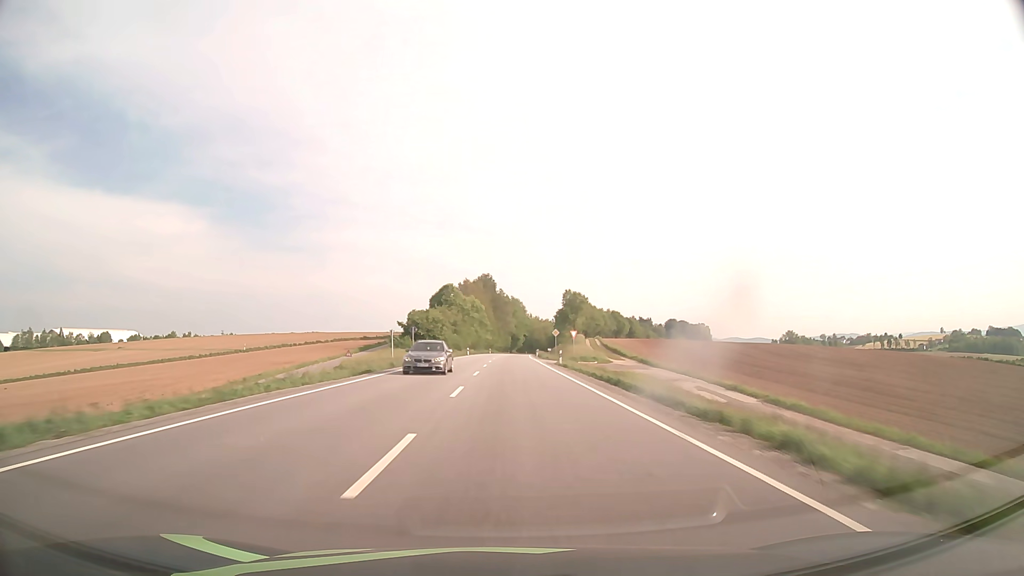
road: primary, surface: asphalt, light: Day
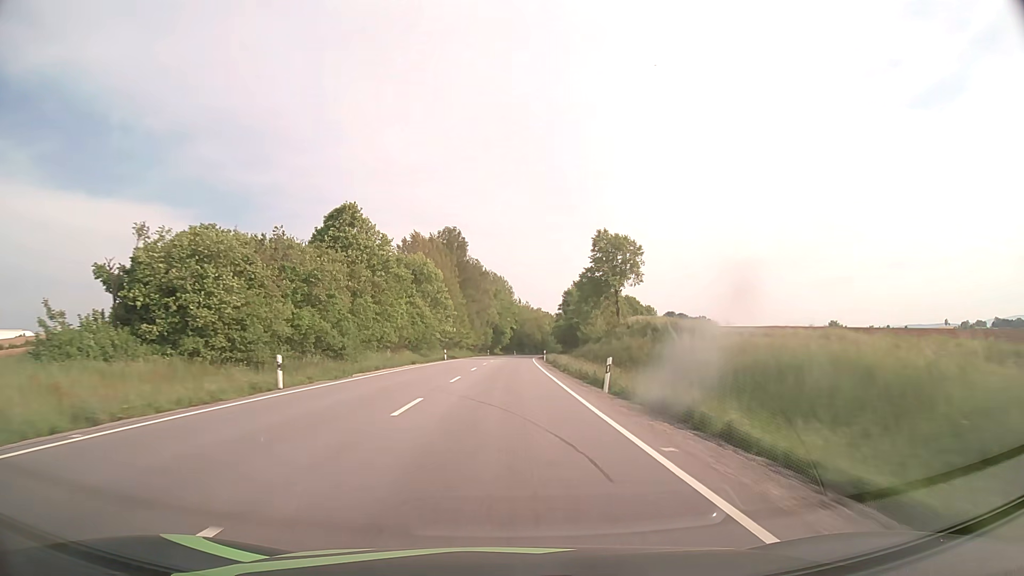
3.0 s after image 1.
(+0.9, +76.7) m; +1°
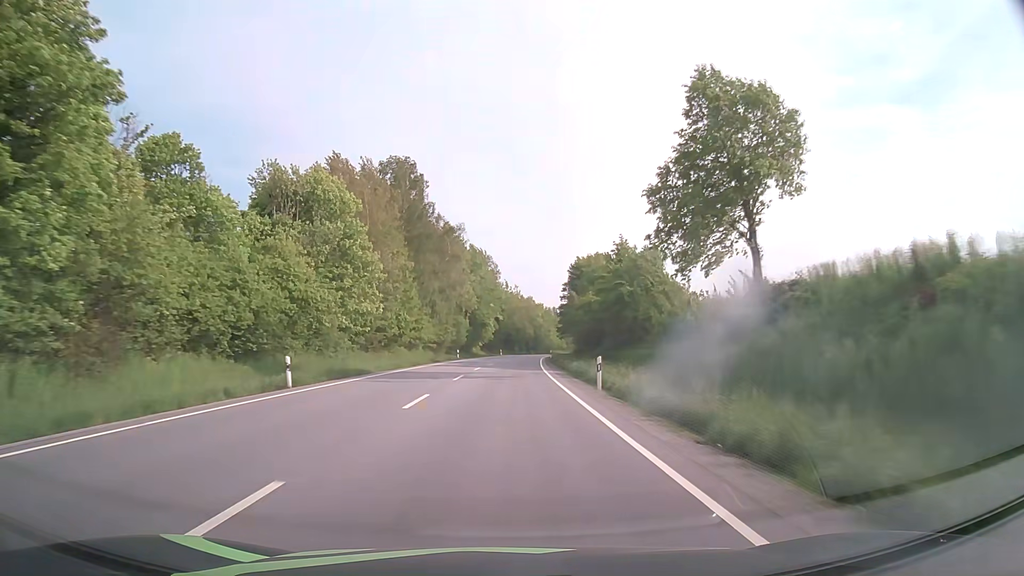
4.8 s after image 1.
(+0.4, +46.5) m; +1°
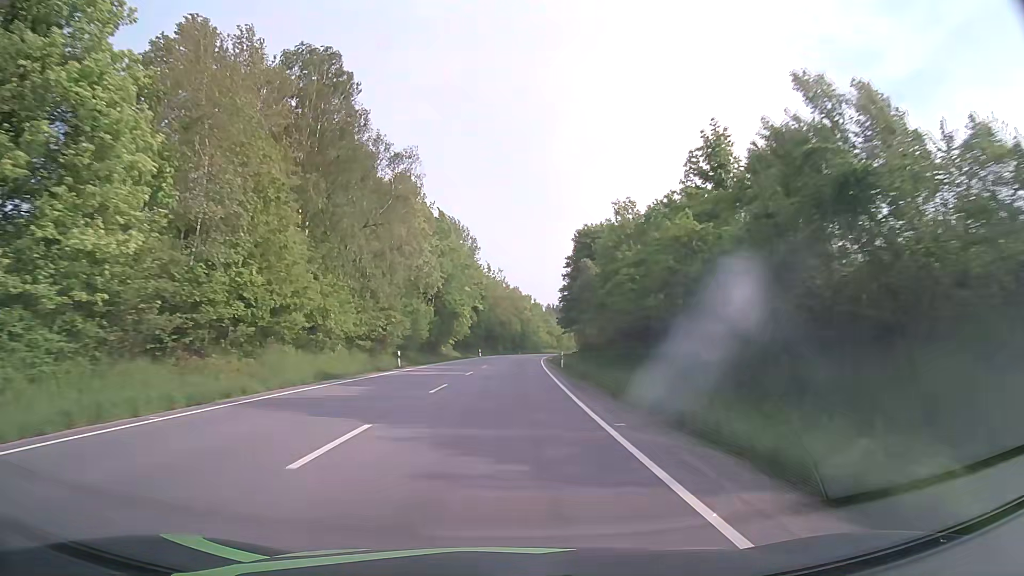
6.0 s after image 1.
(+0.3, +31.3) m; +1°
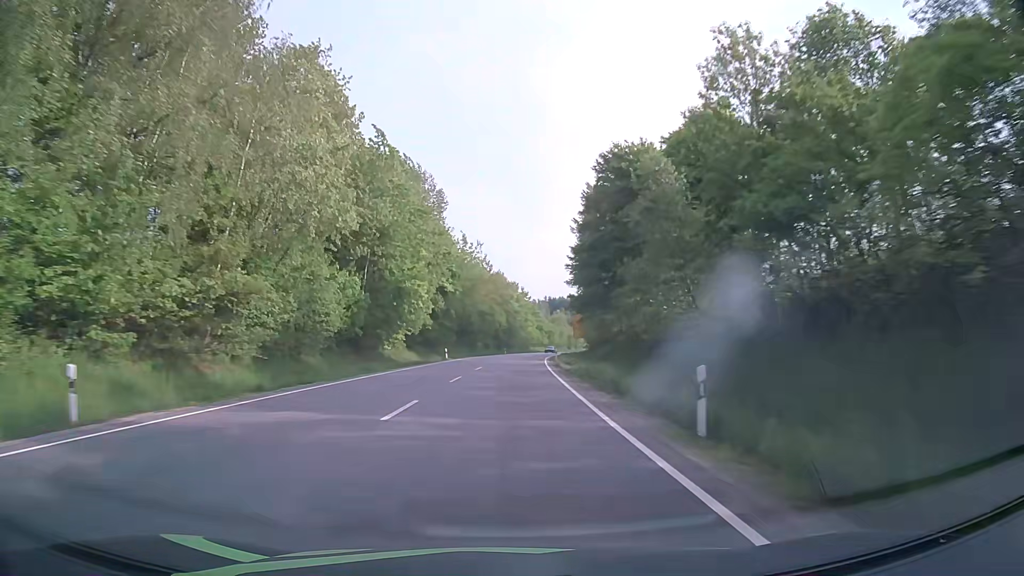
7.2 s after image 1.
(+0.5, +31.4) m; +2°
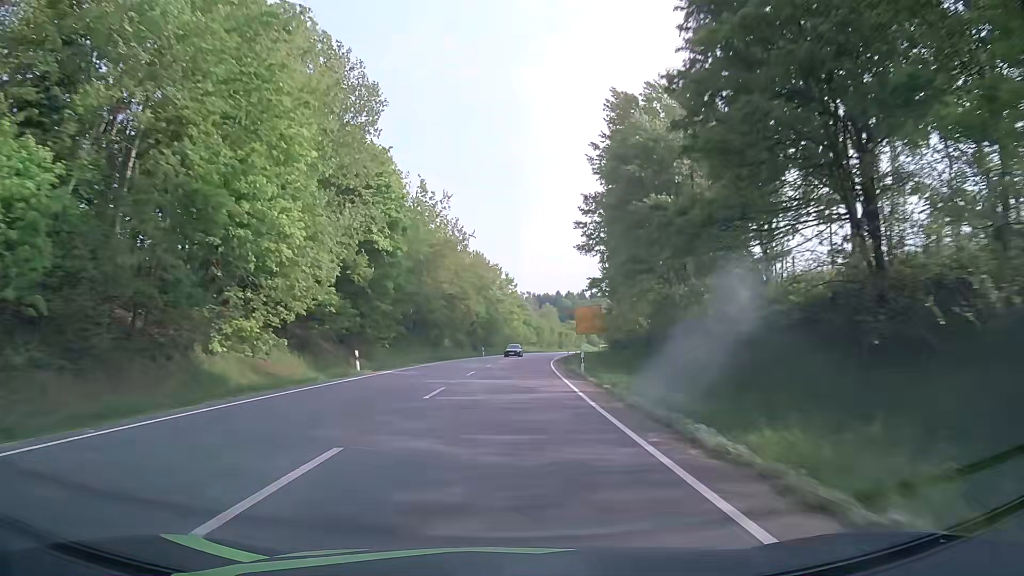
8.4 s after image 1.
(+0.4, +31.4) m; +1°
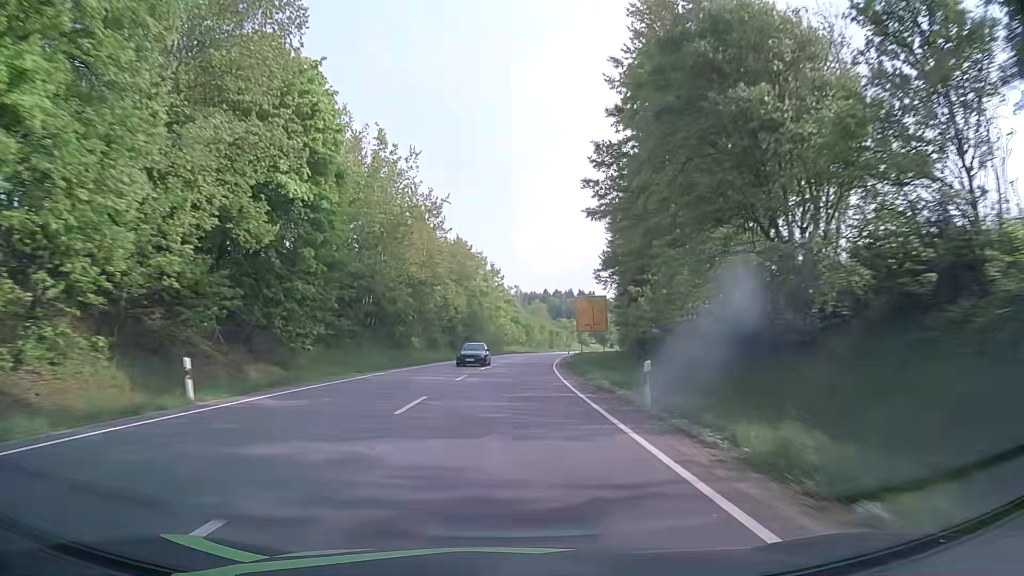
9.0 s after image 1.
(+0.1, +15.7) m; +1°
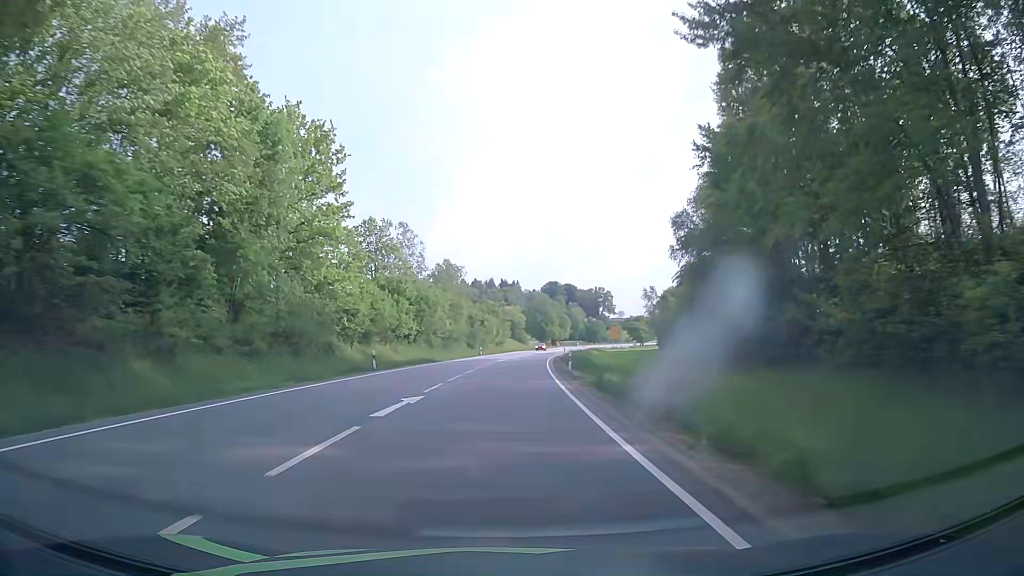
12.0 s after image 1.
(+4.6, +78.2) m; +7°
(0, +10) (0, +20) (0, +30) (+1, +40) (+1, +50) (+2, +60) (+3, +70) (+4, +80) (+5, +90) (+6, +100) m
